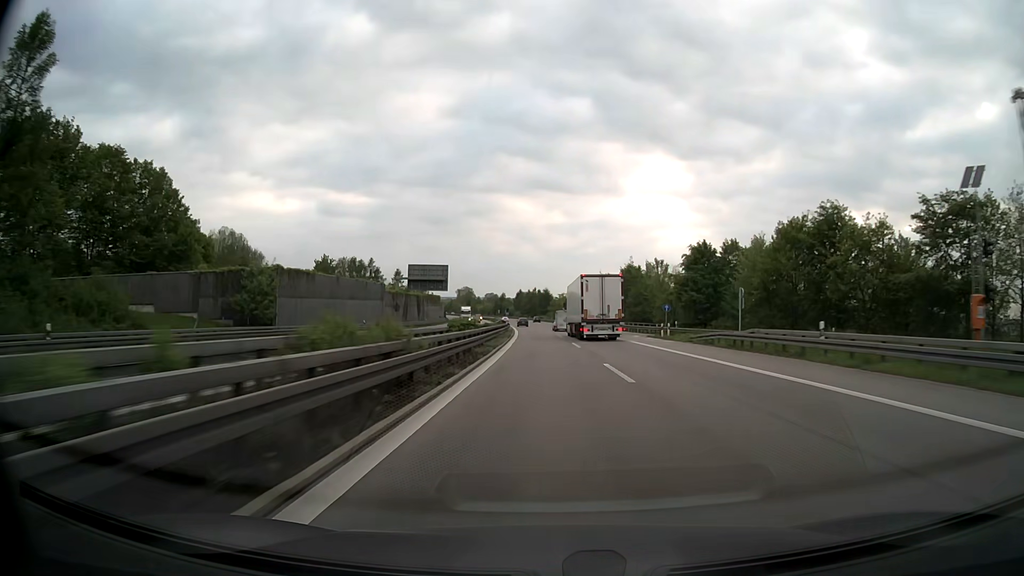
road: motorway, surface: asphalt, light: Day
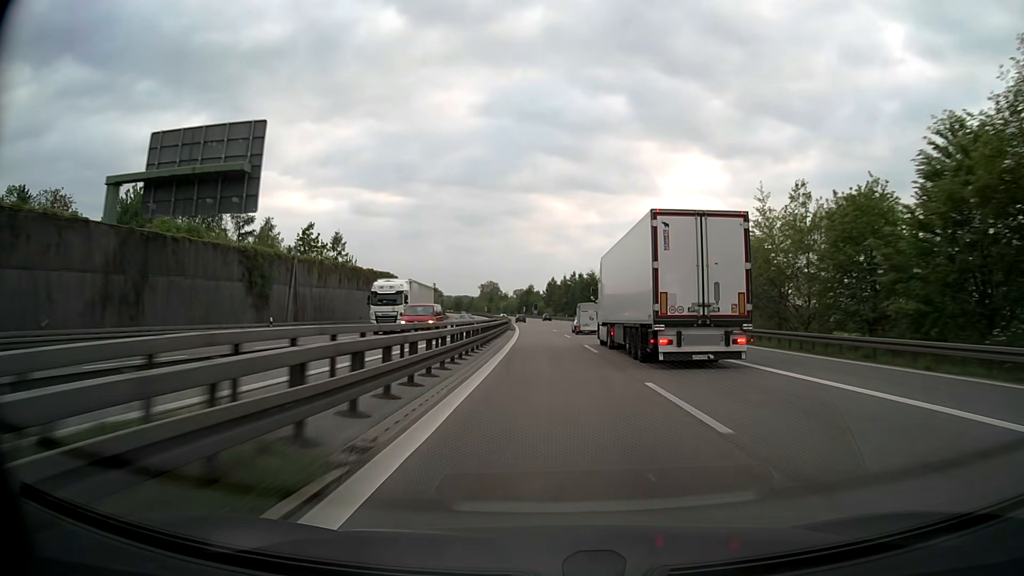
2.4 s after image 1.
(-2.2, +79.0) m; -3°
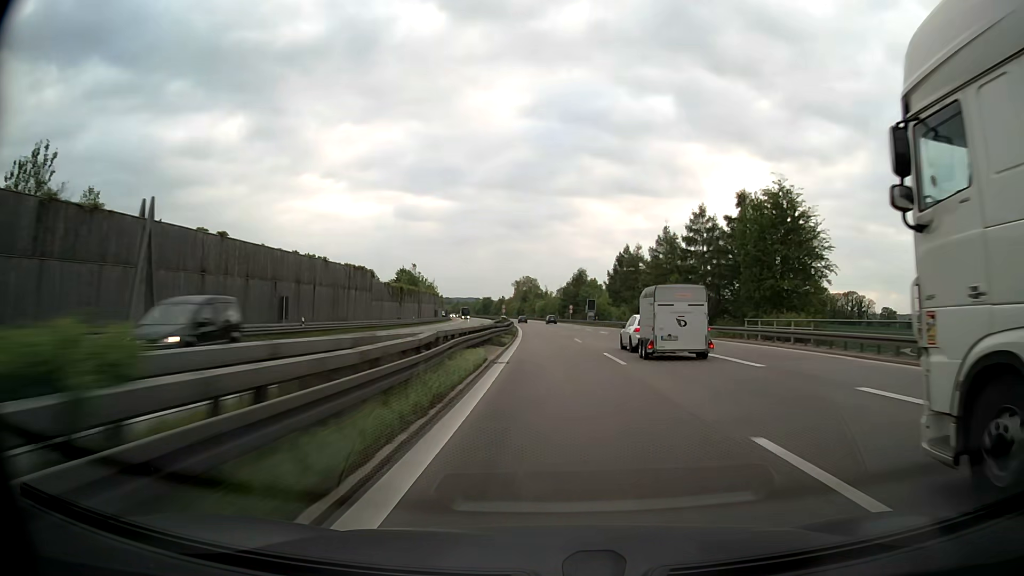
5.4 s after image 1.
(-3.3, +96.6) m; -4°
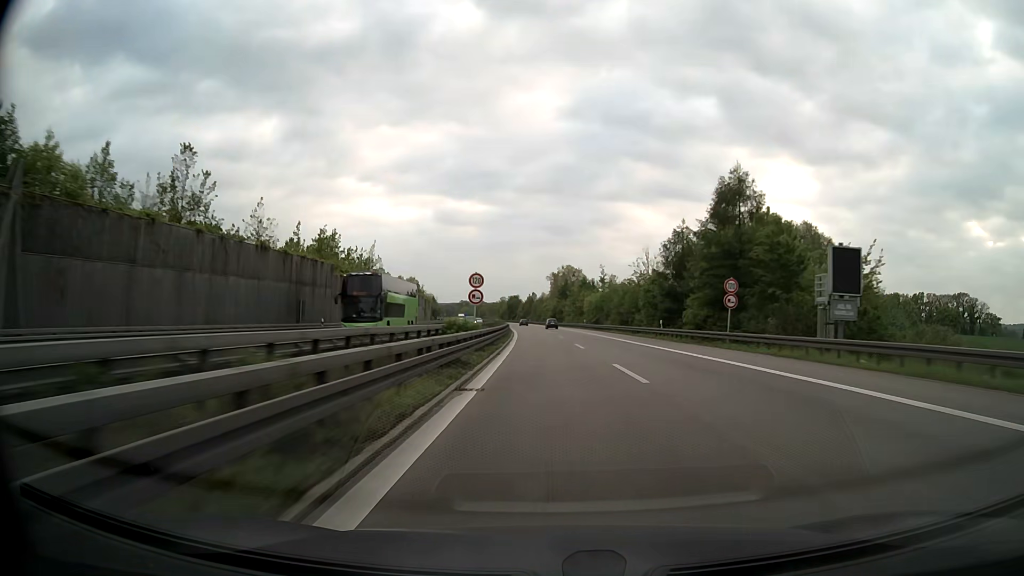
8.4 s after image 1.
(-2.9, +95.4) m; -4°
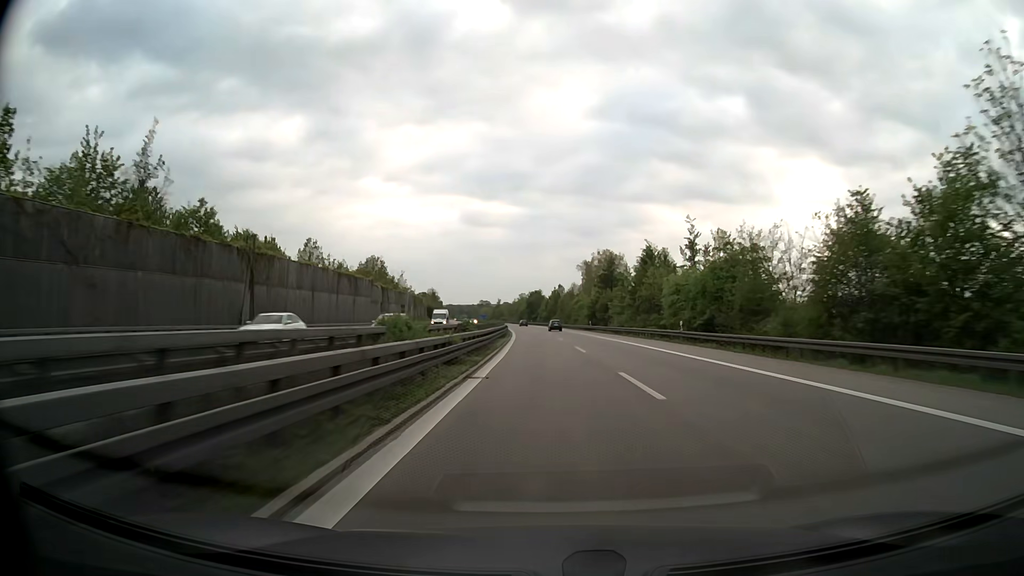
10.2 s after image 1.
(-0.9, +57.1) m; -2°
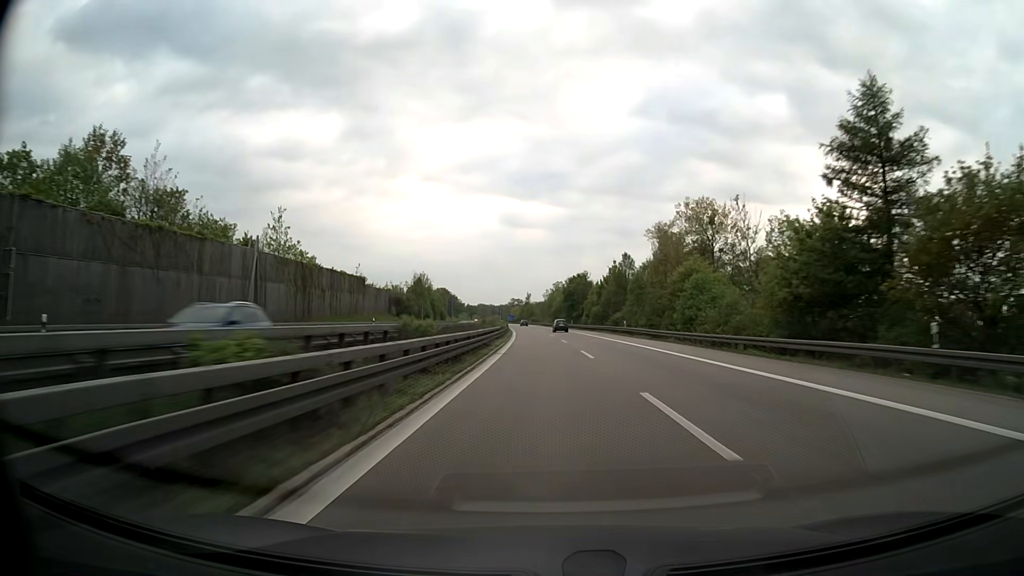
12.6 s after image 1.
(-2.0, +77.4) m; -3°
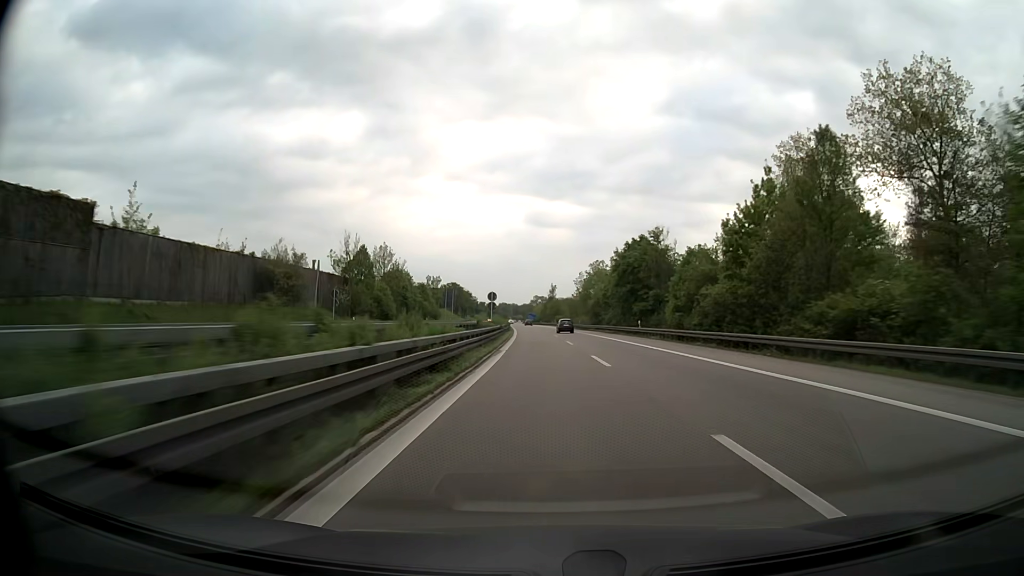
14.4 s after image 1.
(-1.5, +59.2) m; -2°
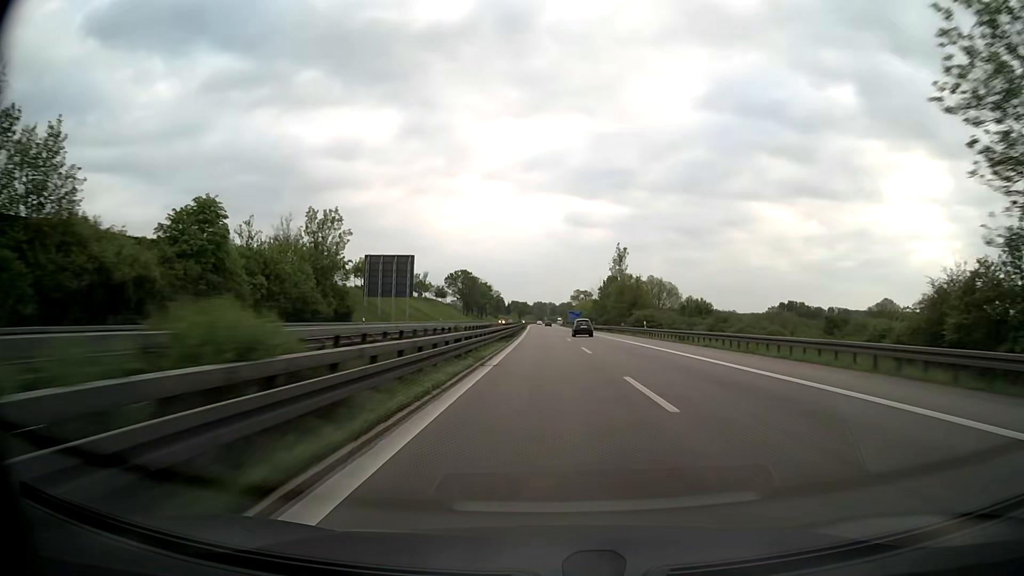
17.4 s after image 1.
(-3.0, +100.3) m; -3°
(0, +10) (0, +20) (0, +30) (0, +40) (0, +50) (0, +60) (-1, +70) (-1, +80) (-1, +90) (-1, +100) m
